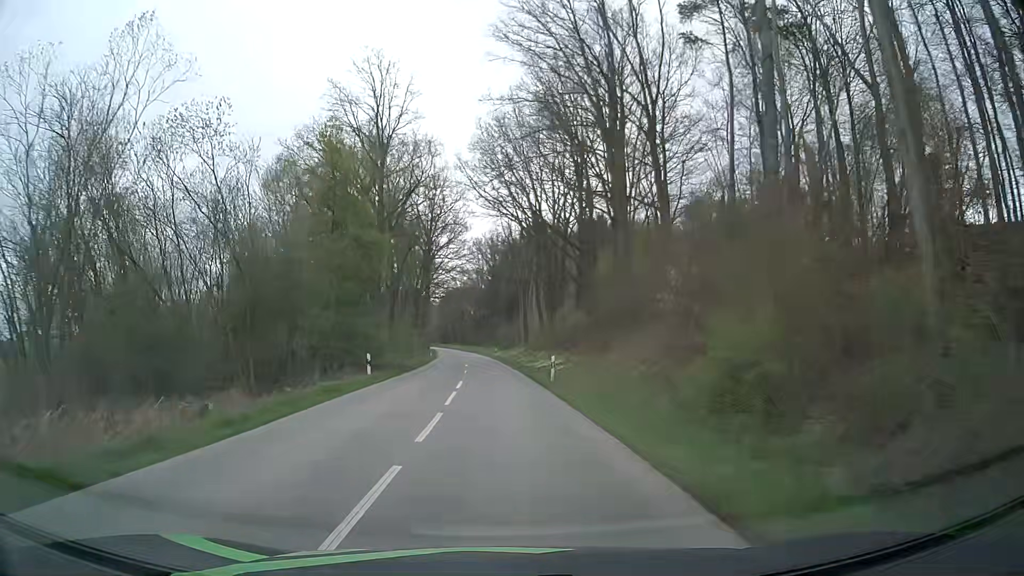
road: unclassified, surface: asphalt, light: Day
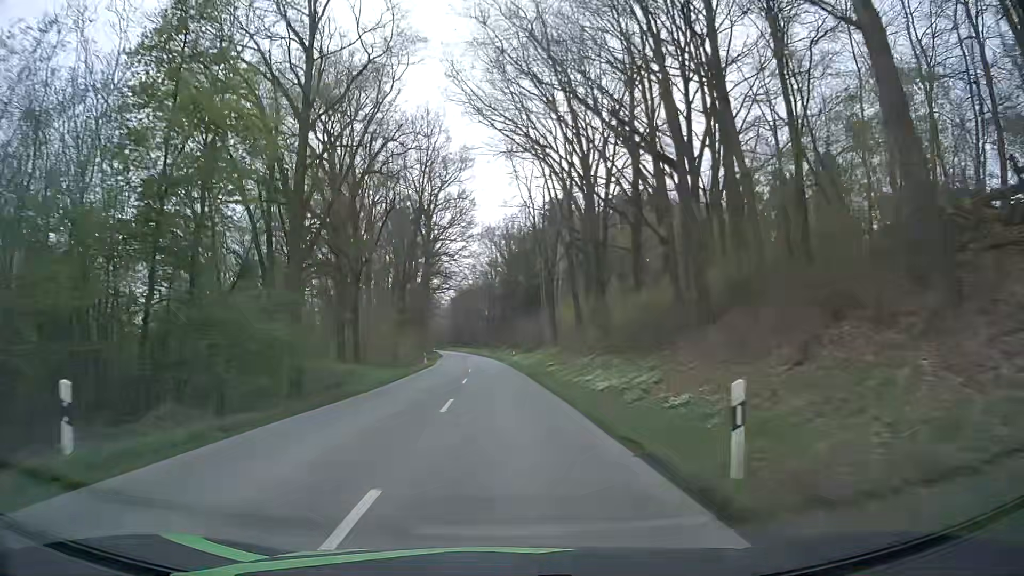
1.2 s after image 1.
(-0.3, +19.5) m; -2°
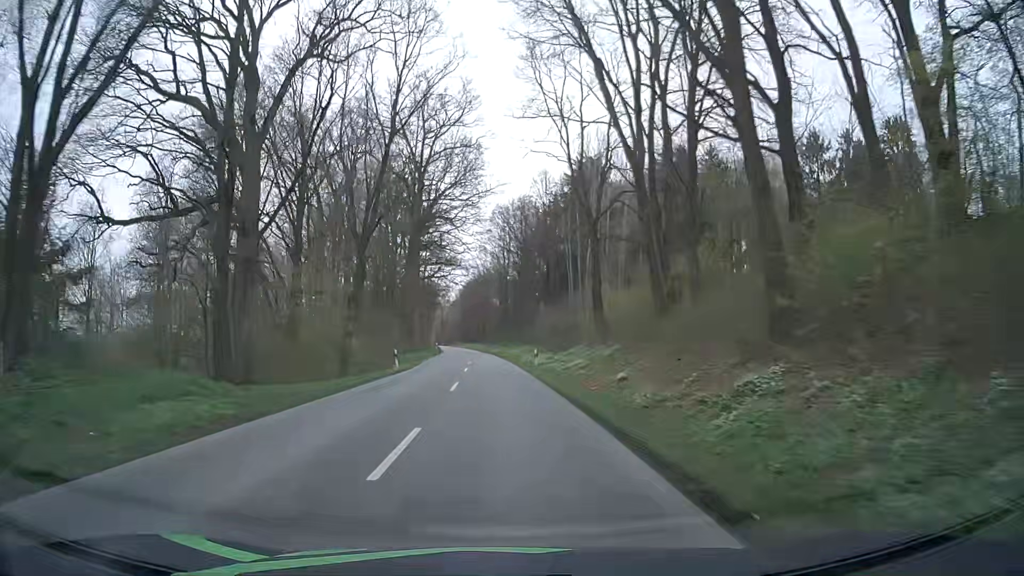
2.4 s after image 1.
(0.0, +20.2) m; -1°
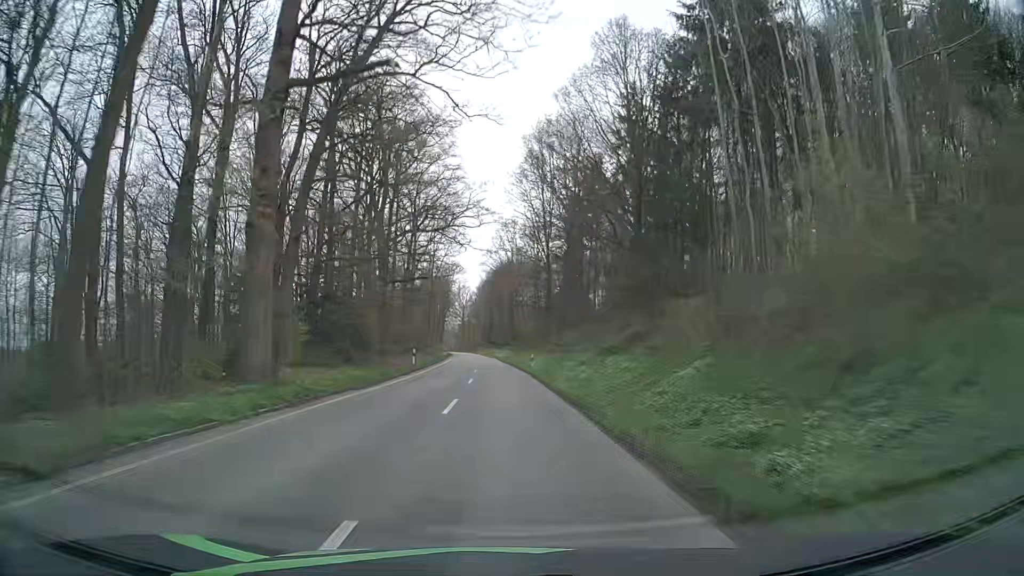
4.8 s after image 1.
(-0.6, +42.7) m; -2°
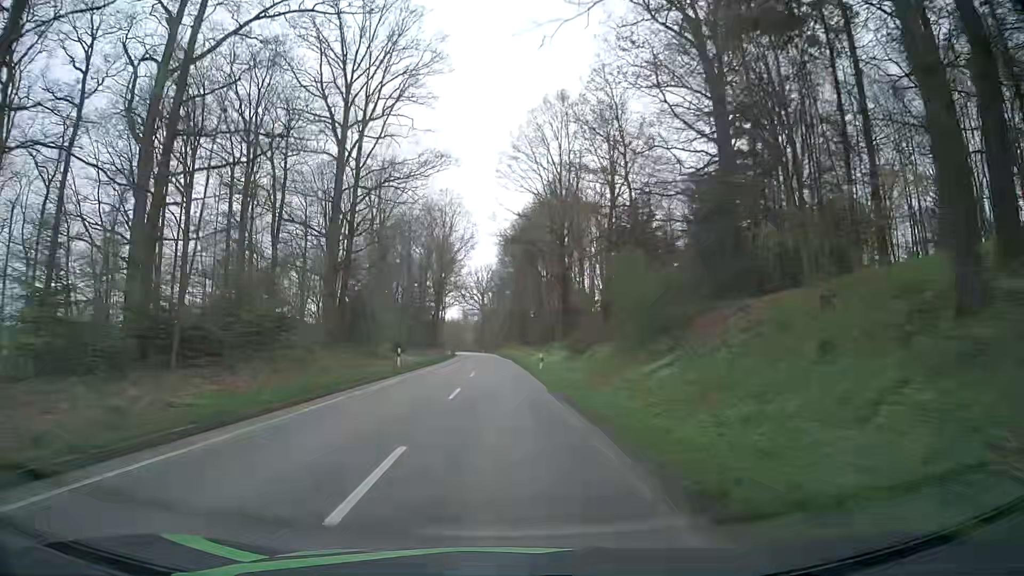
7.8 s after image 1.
(-1.4, +57.7) m; -3°
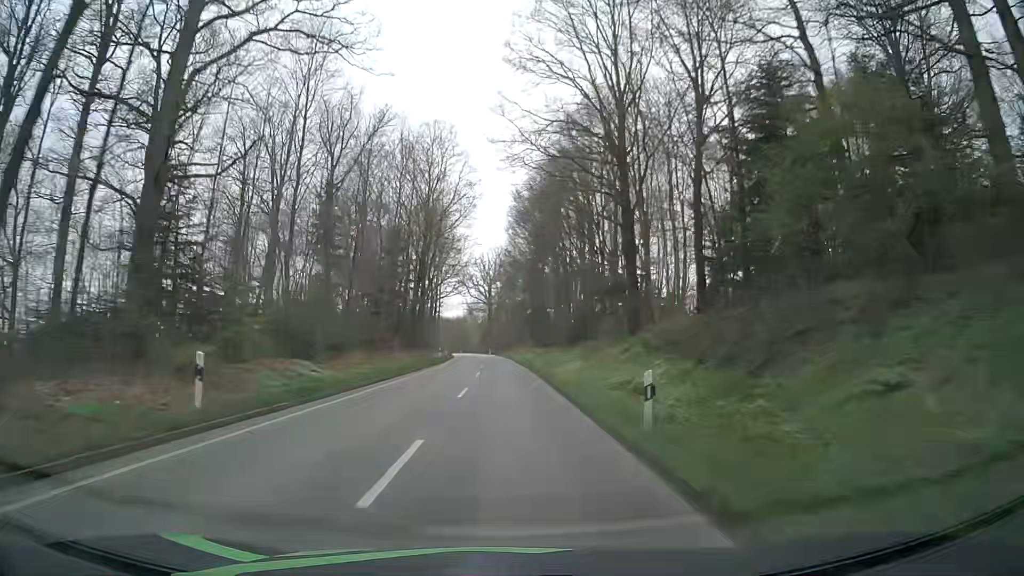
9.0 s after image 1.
(-0.3, +24.1) m; -2°
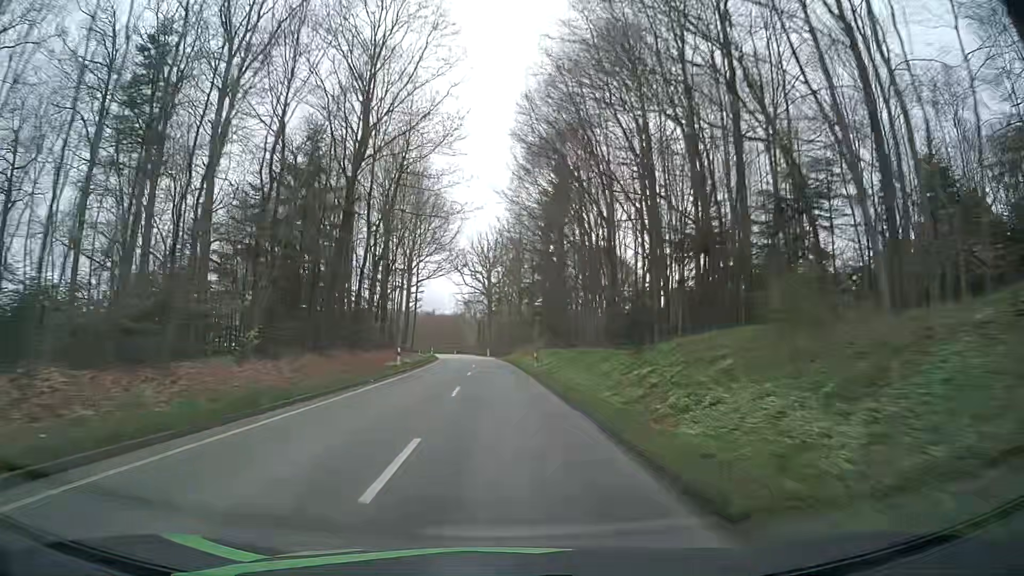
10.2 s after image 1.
(+0.1, +24.4) m; +1°
(0, +10) (0, +20) (-1, +30) (-1, +40) (-2, +50) (-2, +60) (-3, +70) (-4, +80) (-6, +90) (-7, +100) m
